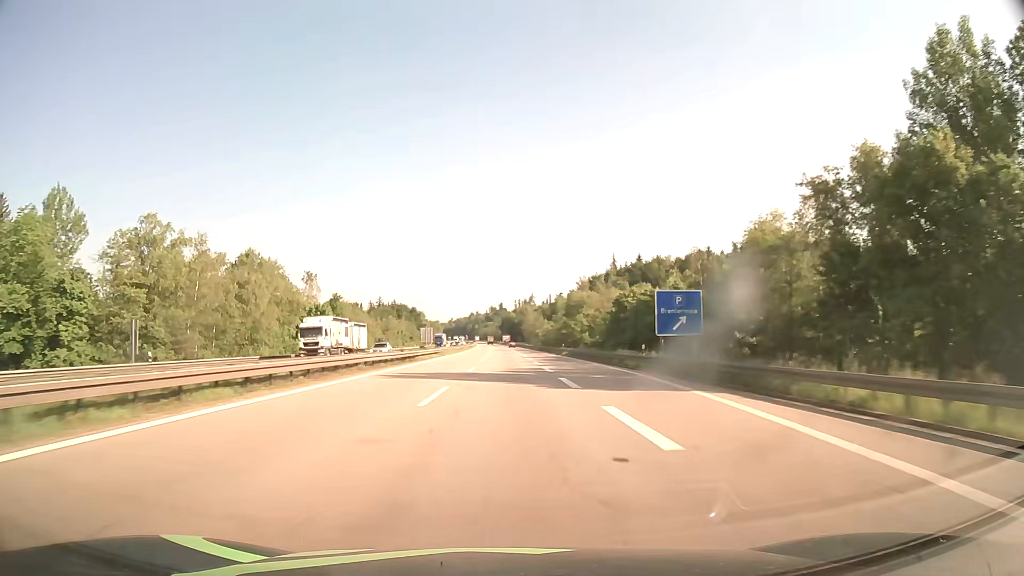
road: motorway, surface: asphalt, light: Day
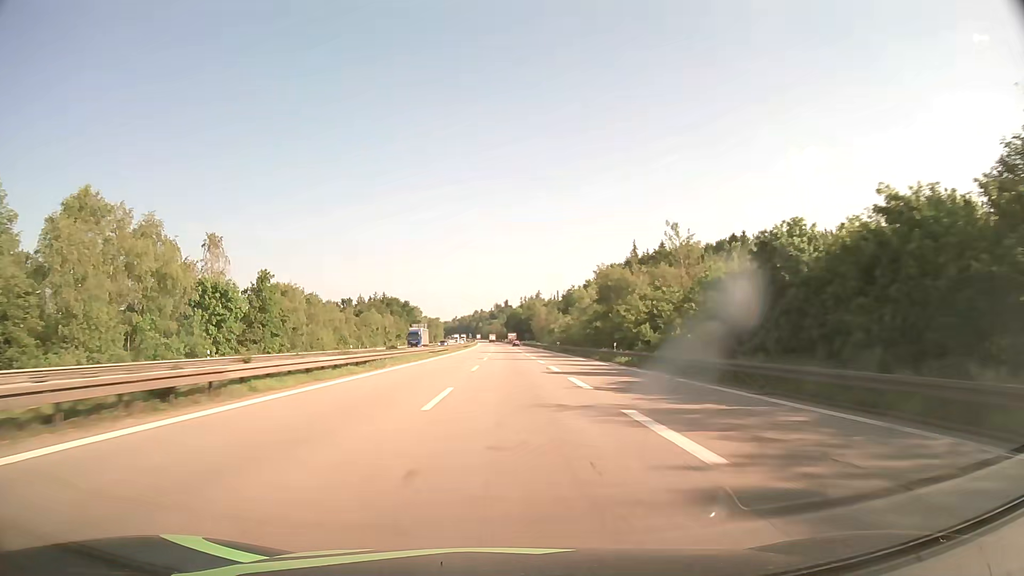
(-0.1, +37.0) m; 0°
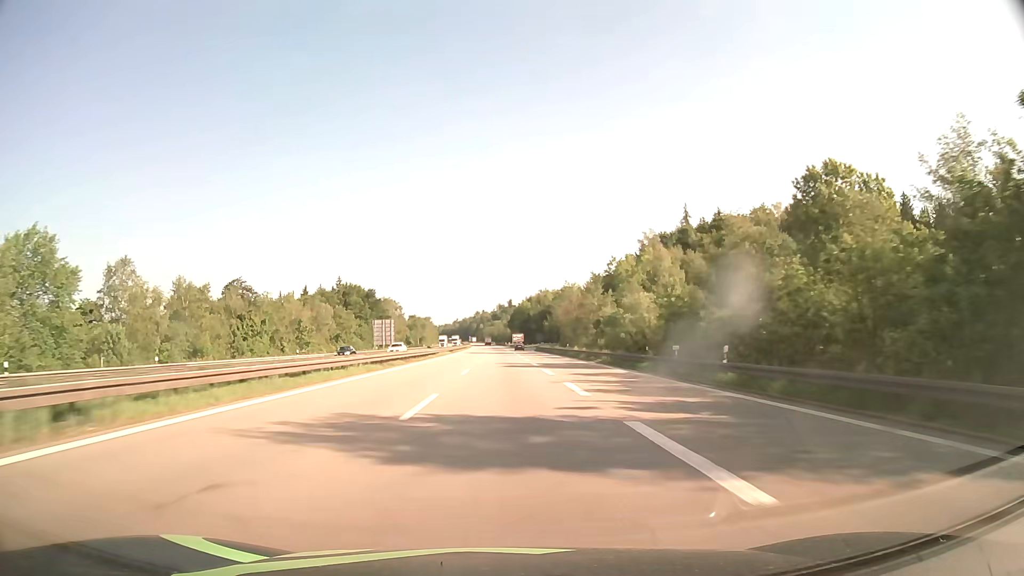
(-0.1, +73.4) m; 0°
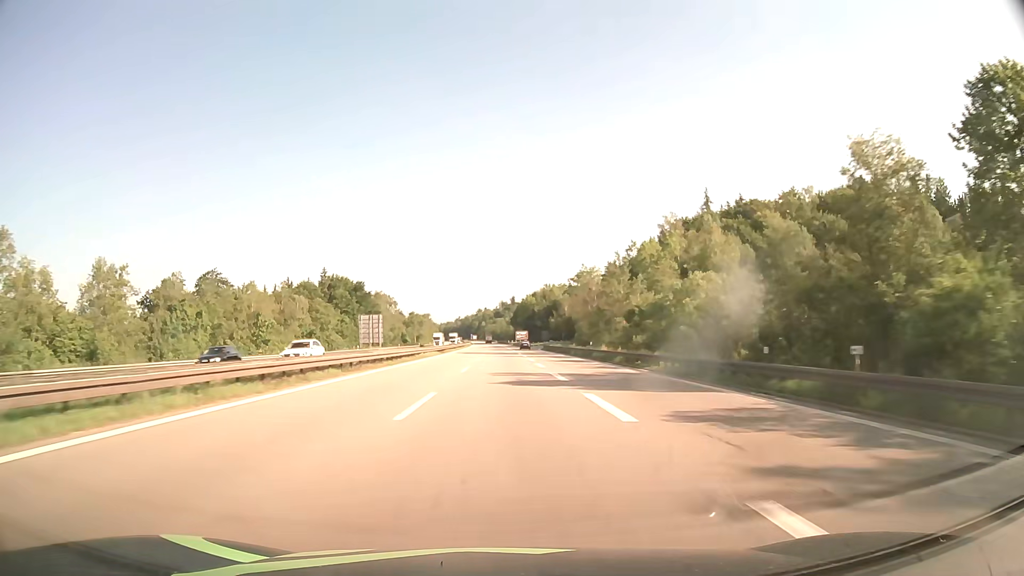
(0.0, +18.2) m; 0°
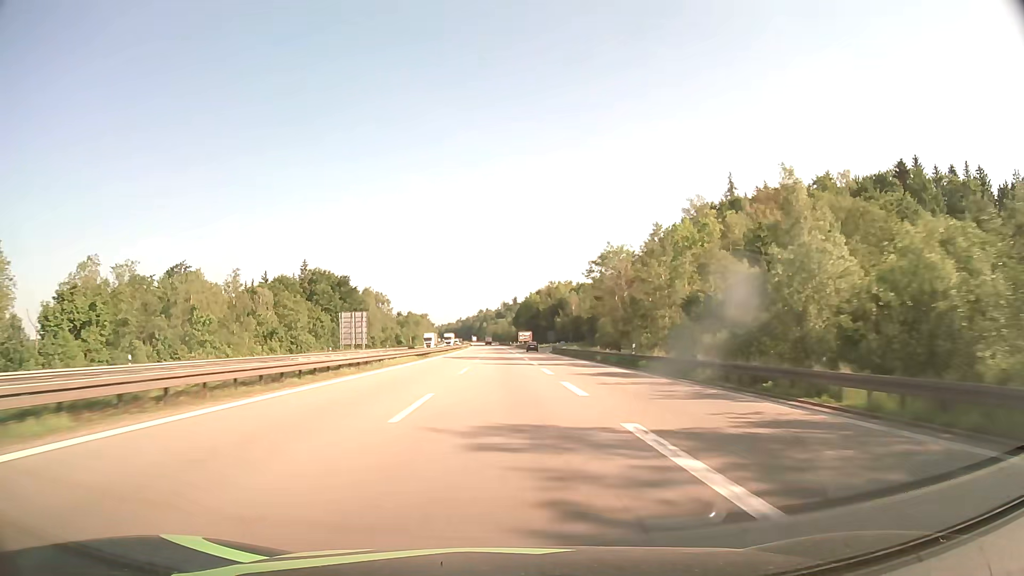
(0.0, +18.1) m; 0°
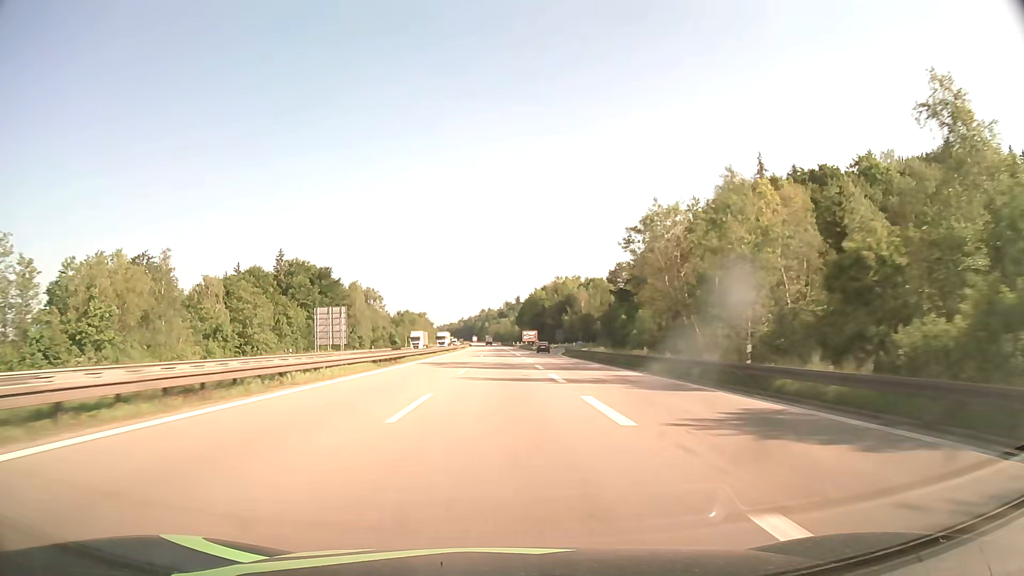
(0.0, +18.1) m; 0°
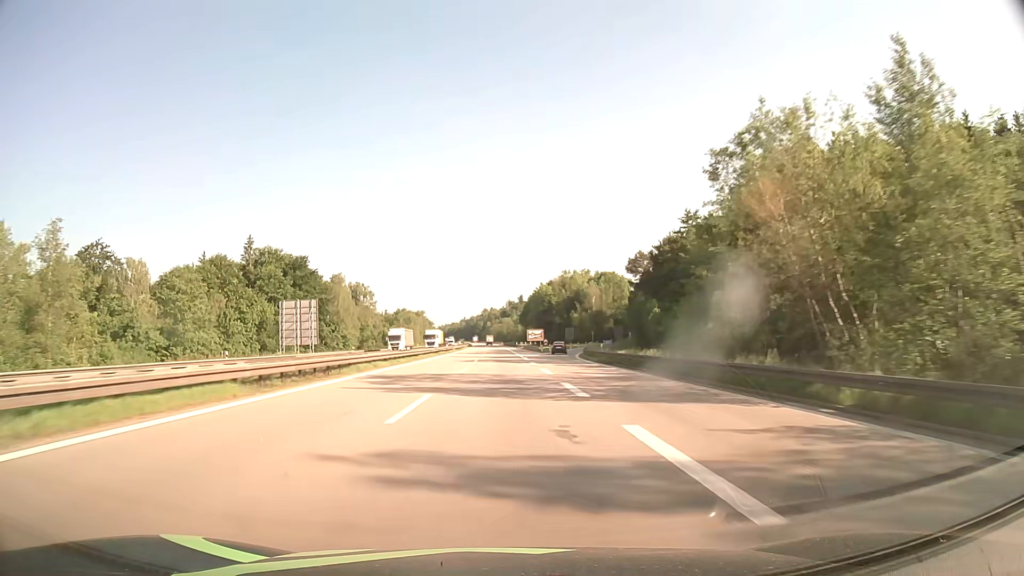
(-0.1, +18.0) m; 0°
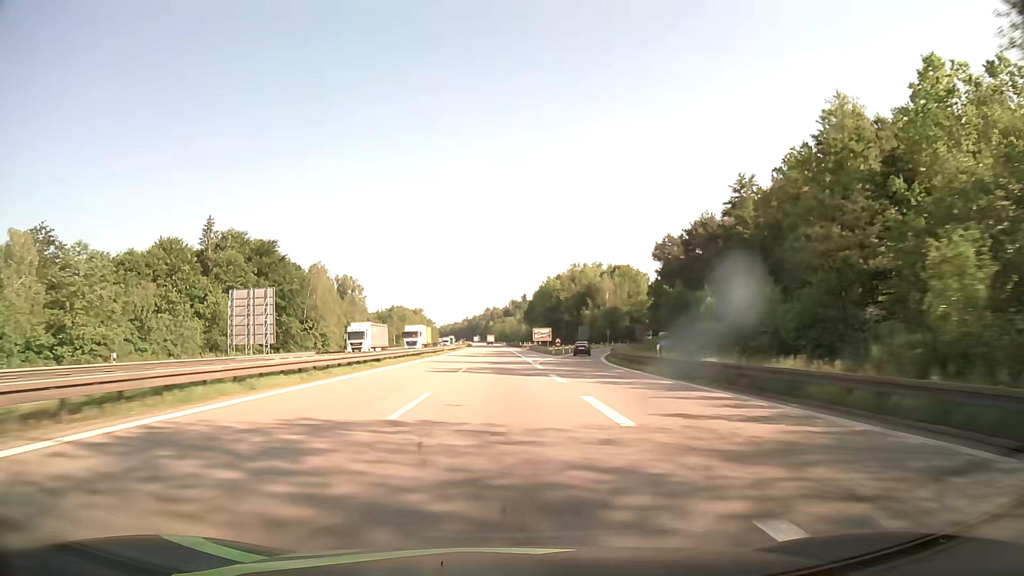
(0.0, +18.0) m; 0°
(0, +10) (0, +20) (0, +30) (0, +40) (0, +50) (0, +60) (-1, +70) (-1, +80) (-1, +90) (-1, +100) m
